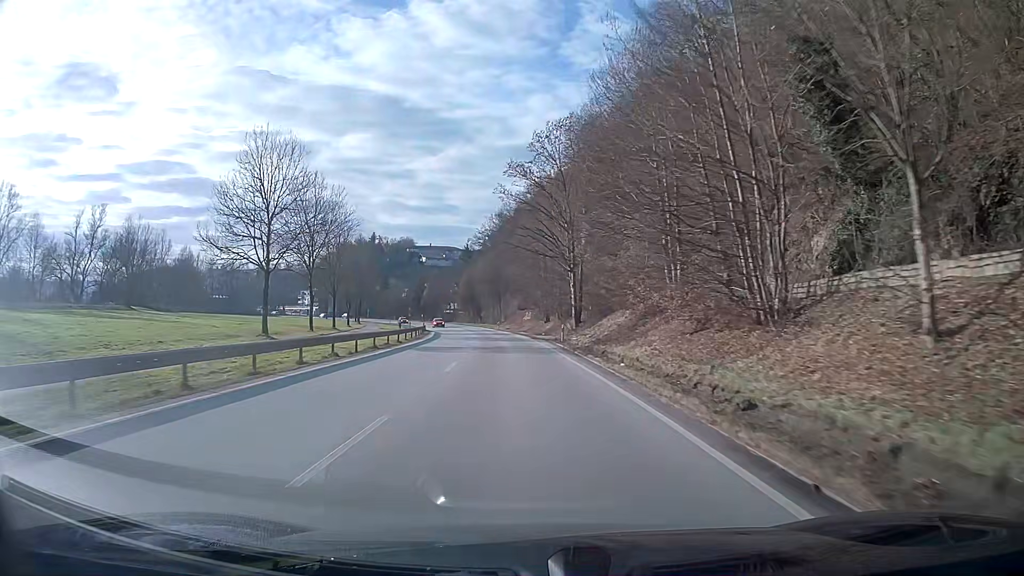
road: primary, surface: asphalt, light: Day
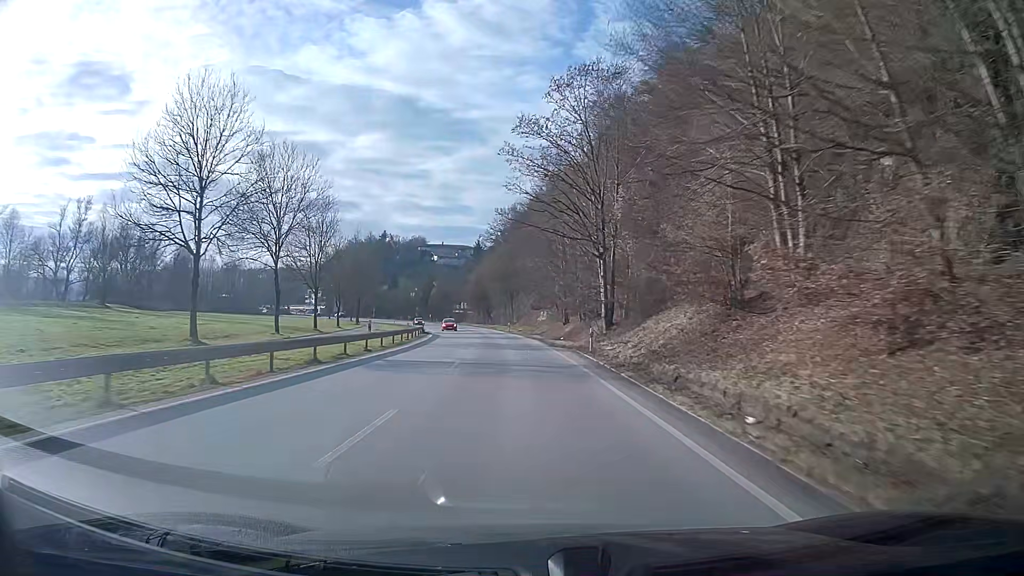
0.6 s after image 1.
(-0.1, +11.1) m; -1°
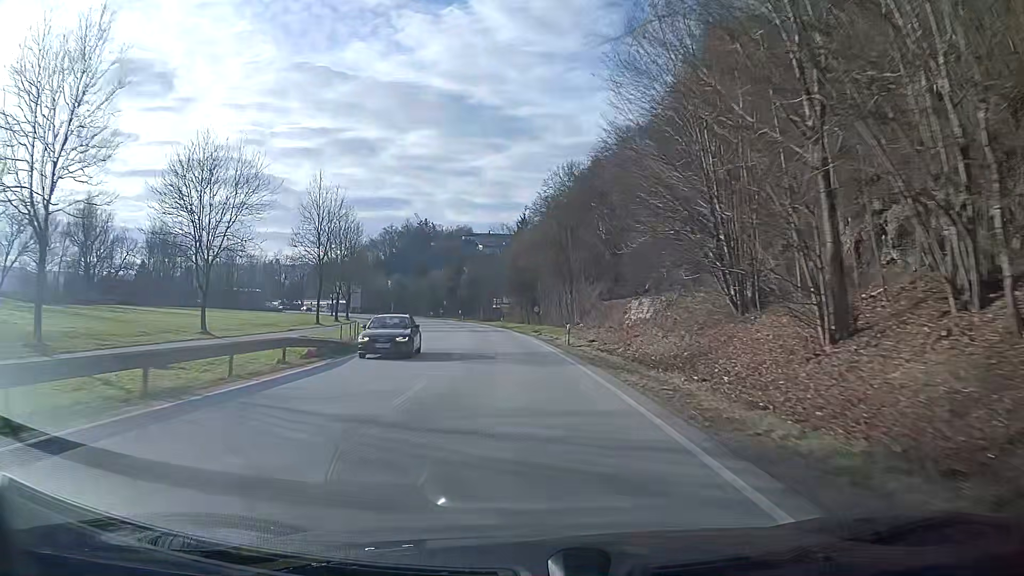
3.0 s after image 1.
(-1.7, +43.4) m; -5°
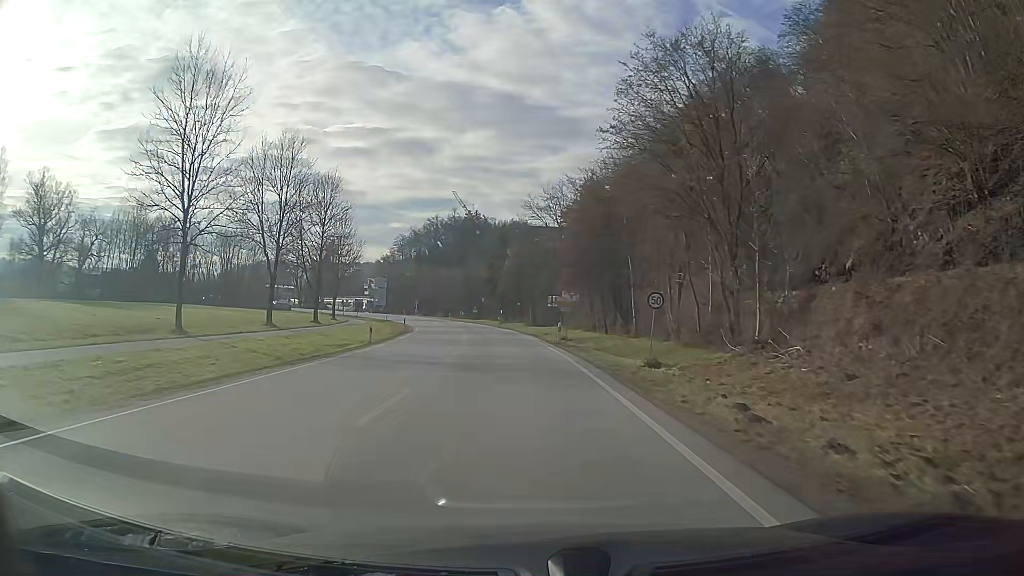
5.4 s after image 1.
(-1.6, +37.0) m; -5°
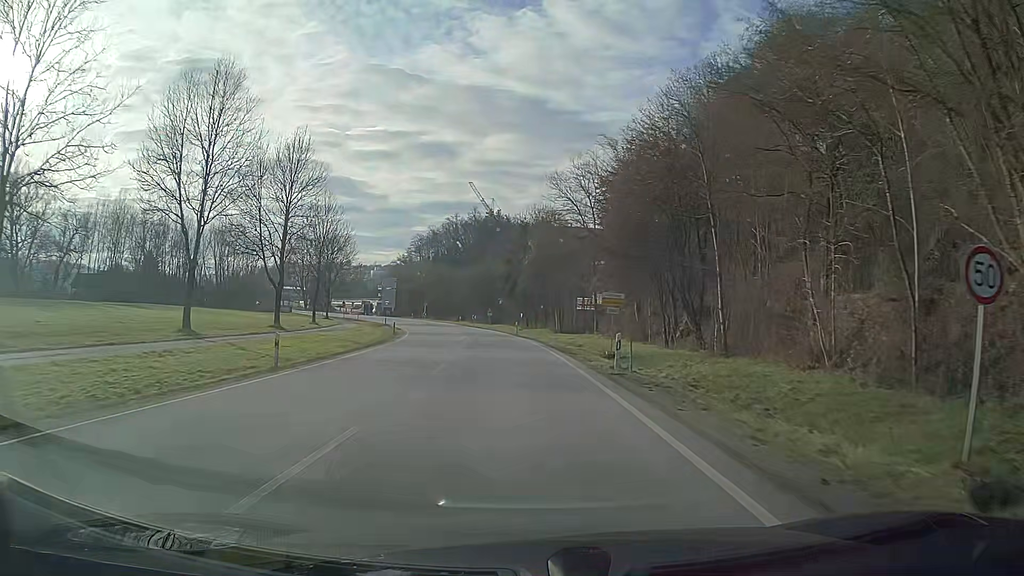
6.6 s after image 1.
(-0.3, +15.6) m; -2°
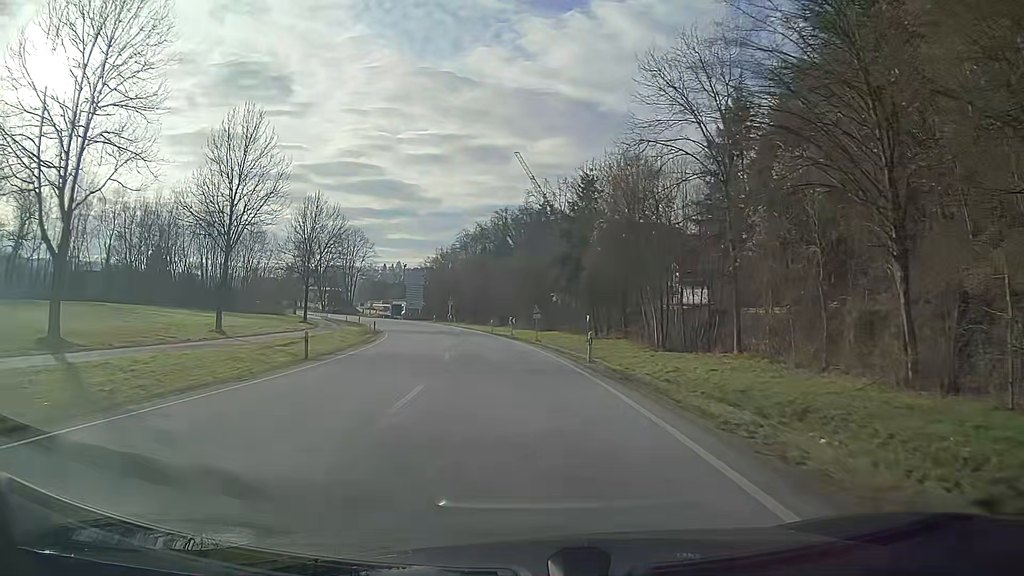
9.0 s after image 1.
(-1.2, +31.0) m; -5°
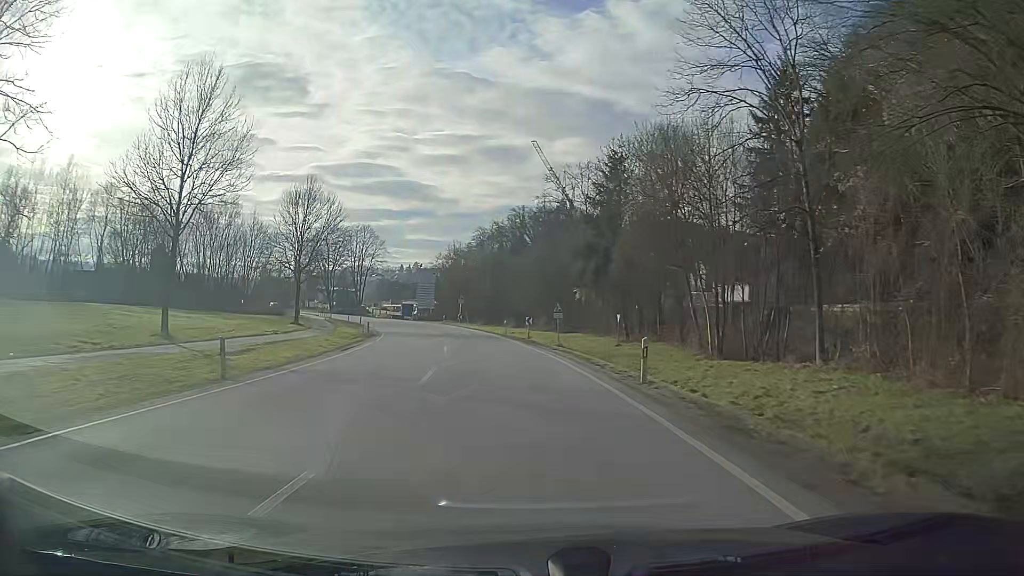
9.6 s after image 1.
(-0.1, +8.0) m; -2°
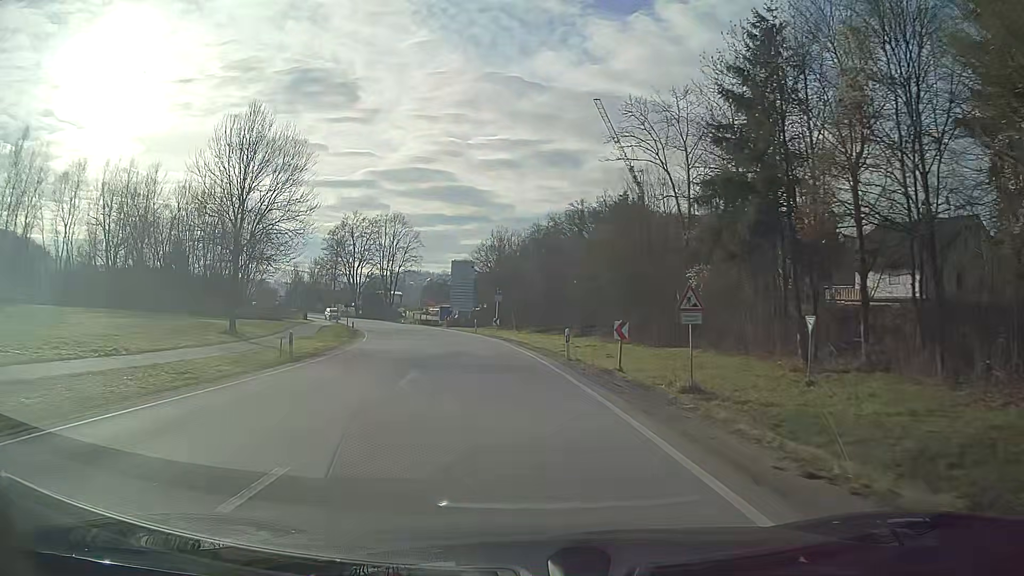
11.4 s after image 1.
(-1.1, +24.1) m; -5°
(0, +10) (-1, +20) (-2, +30) (-4, +40) (-6, +49) (-9, +59) (-12, +69) (-15, +78) (-19, +87) (-23, +96) m
